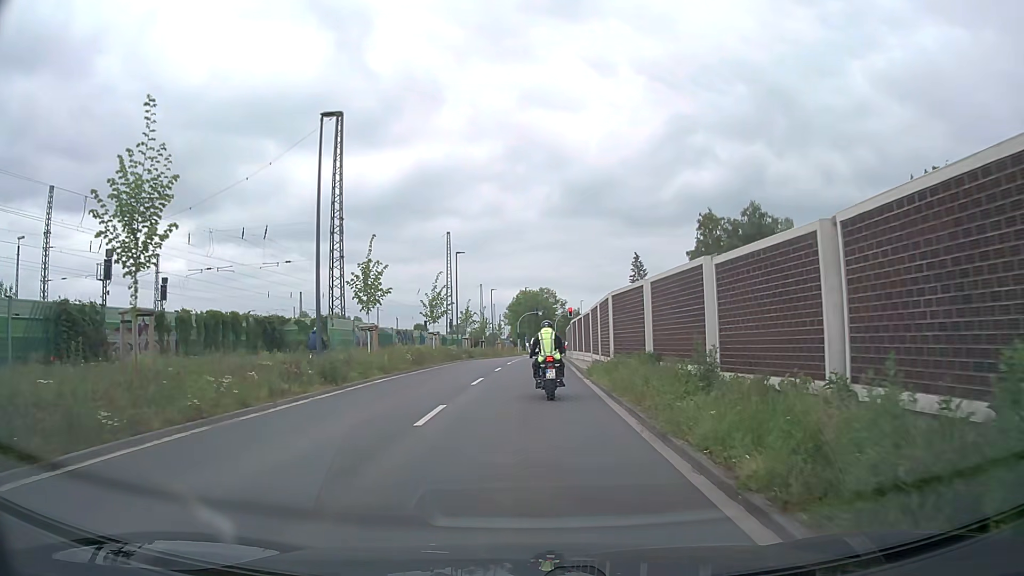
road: secondary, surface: asphalt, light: Day
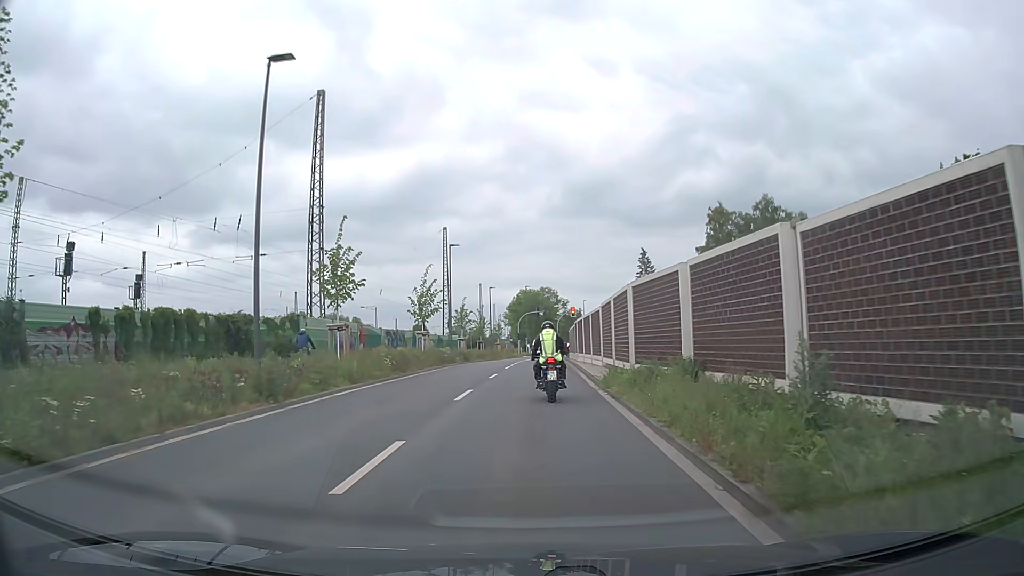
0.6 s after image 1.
(0.0, +4.4) m; 0°
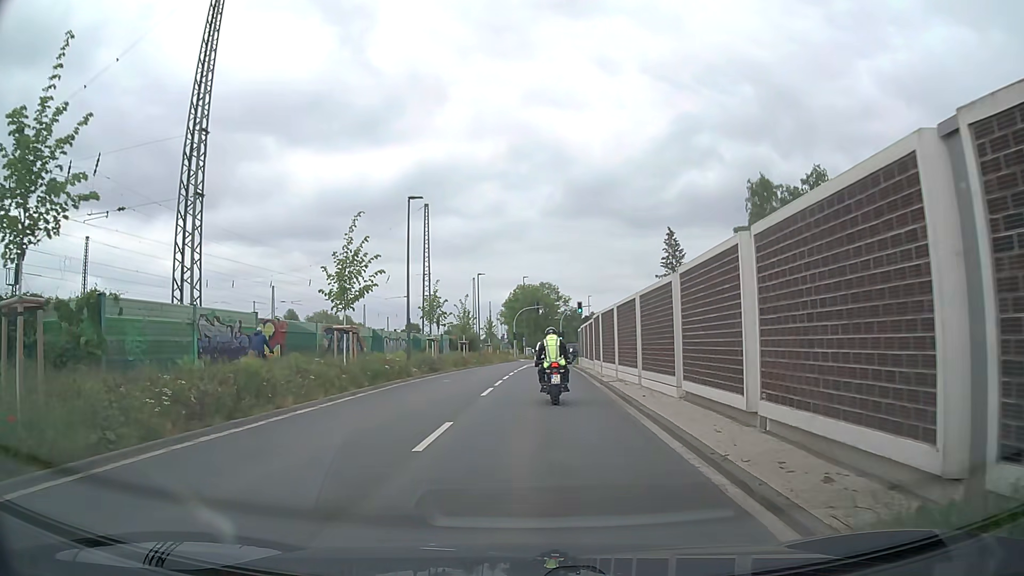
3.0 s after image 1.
(0.0, +15.1) m; 0°
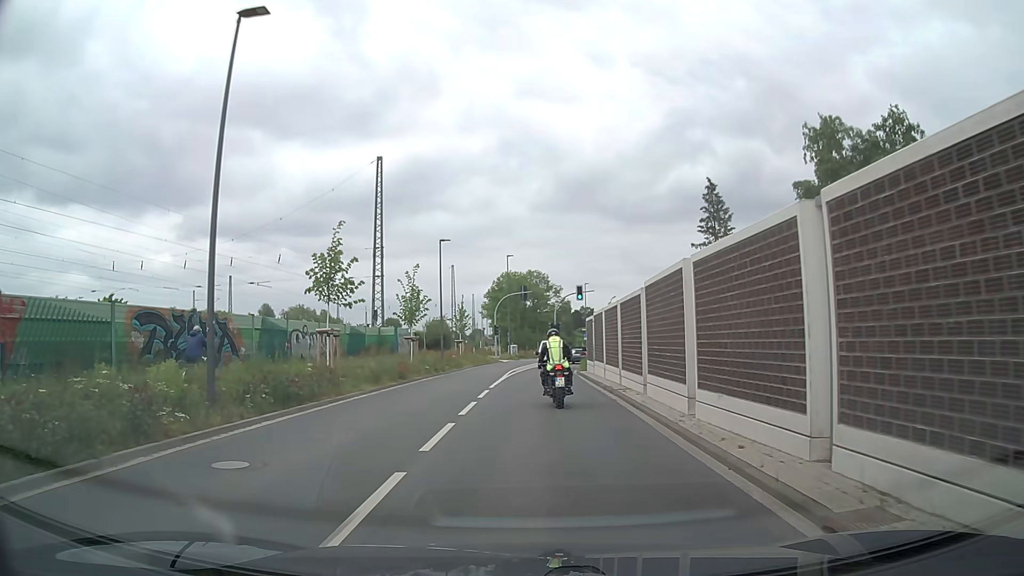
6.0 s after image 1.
(+0.1, +17.9) m; +1°
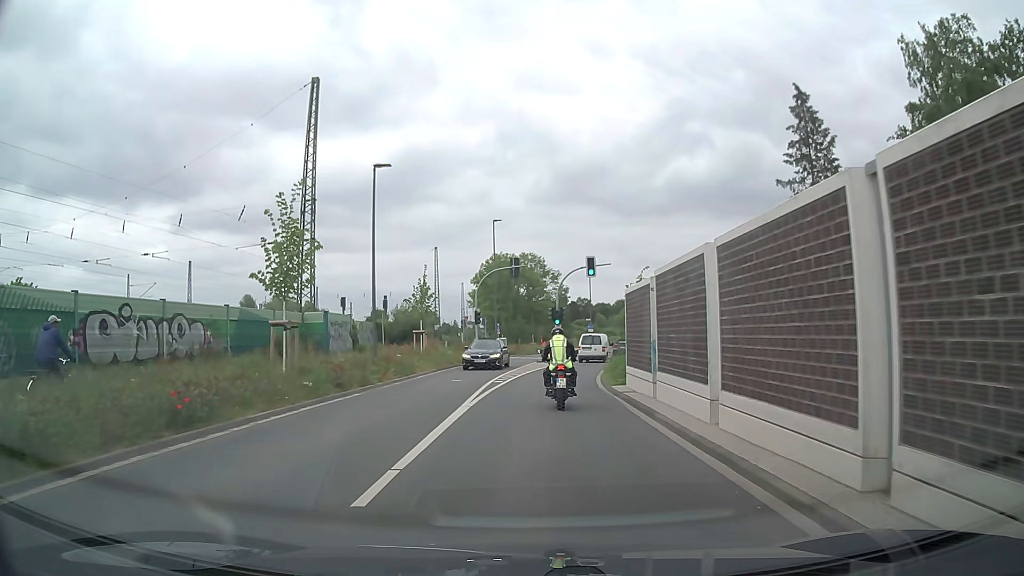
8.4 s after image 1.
(+0.2, +16.6) m; +1°
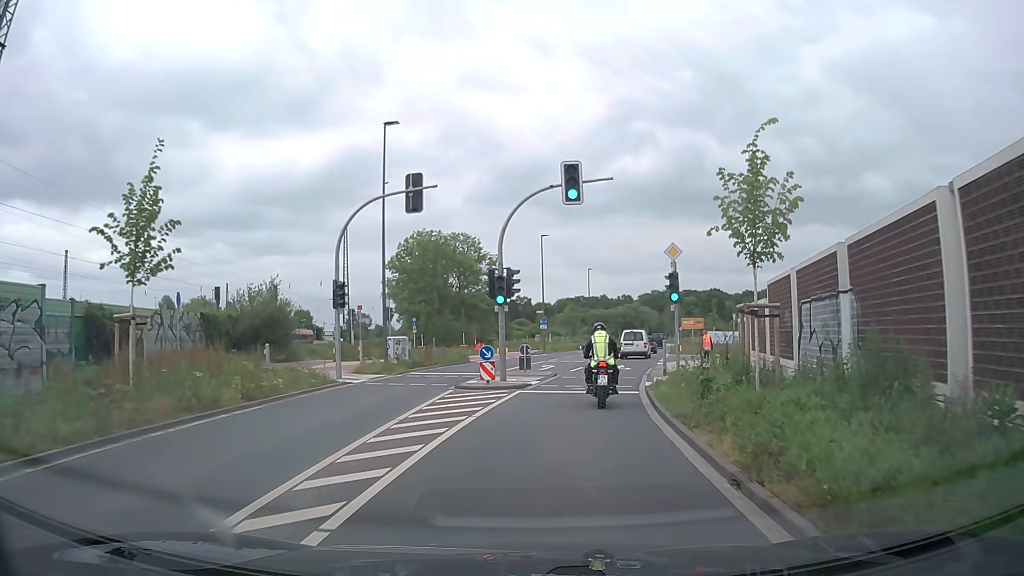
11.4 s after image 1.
(+0.7, +24.0) m; +6°
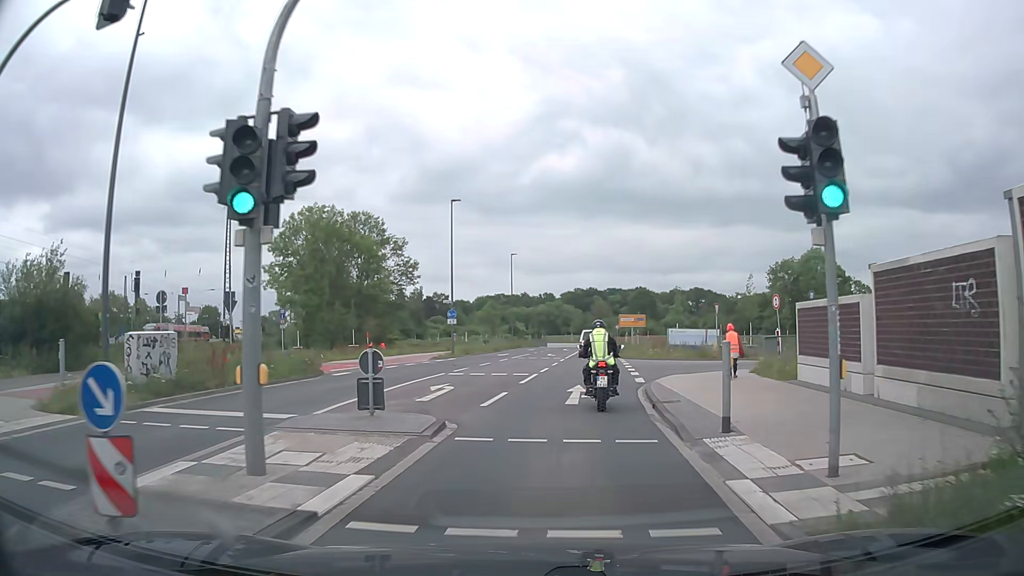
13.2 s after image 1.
(+0.6, +15.1) m; +6°
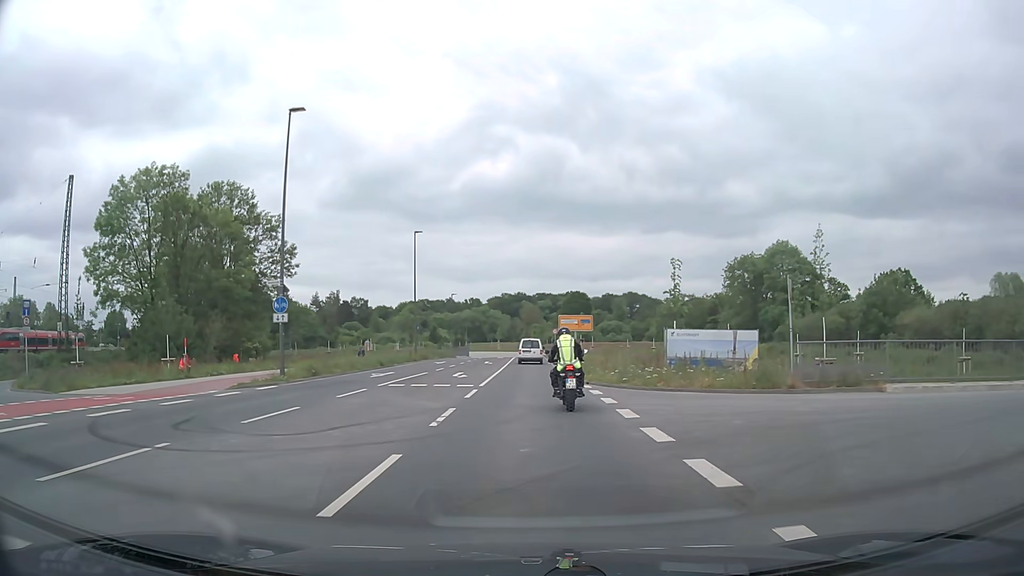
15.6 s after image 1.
(+1.3, +20.1) m; +6°
(0, +10) (0, +20) (0, +30) (0, +40) (0, +50) (0, +60) (+1, +70) (+1, +80) (+1, +90) (+1, +100) m
